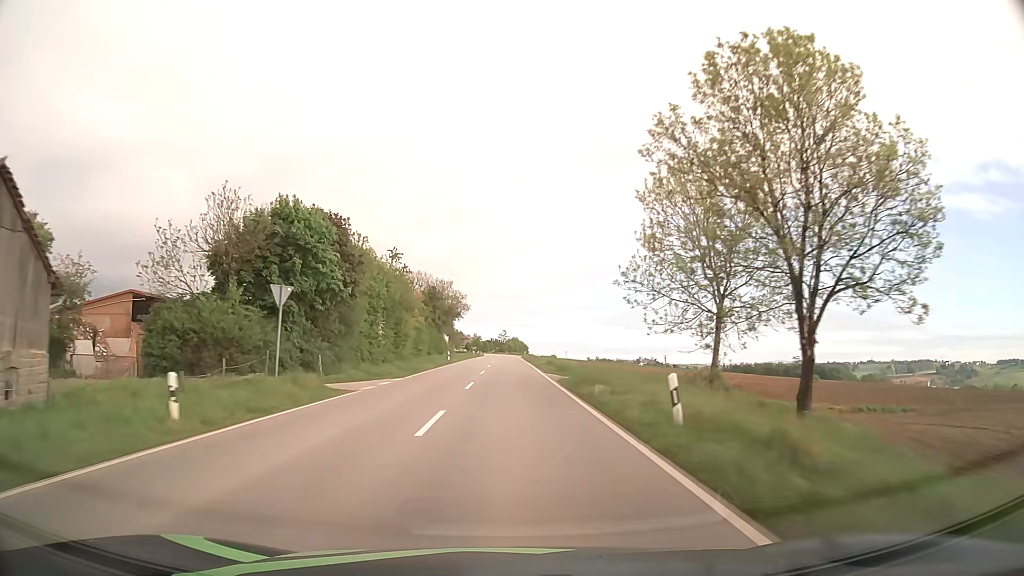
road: secondary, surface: asphalt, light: Day
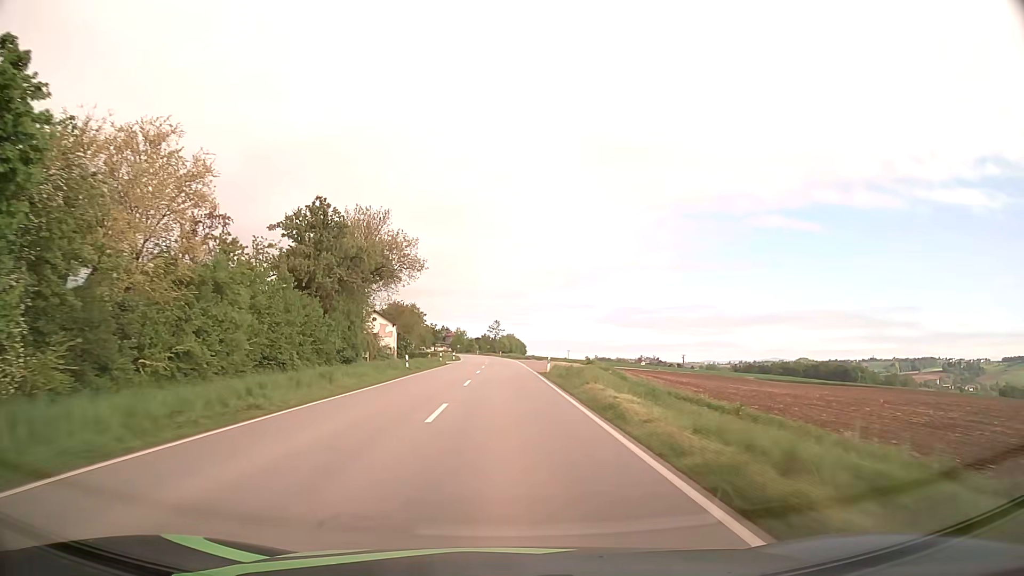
(+0.1, +70.3) m; +1°
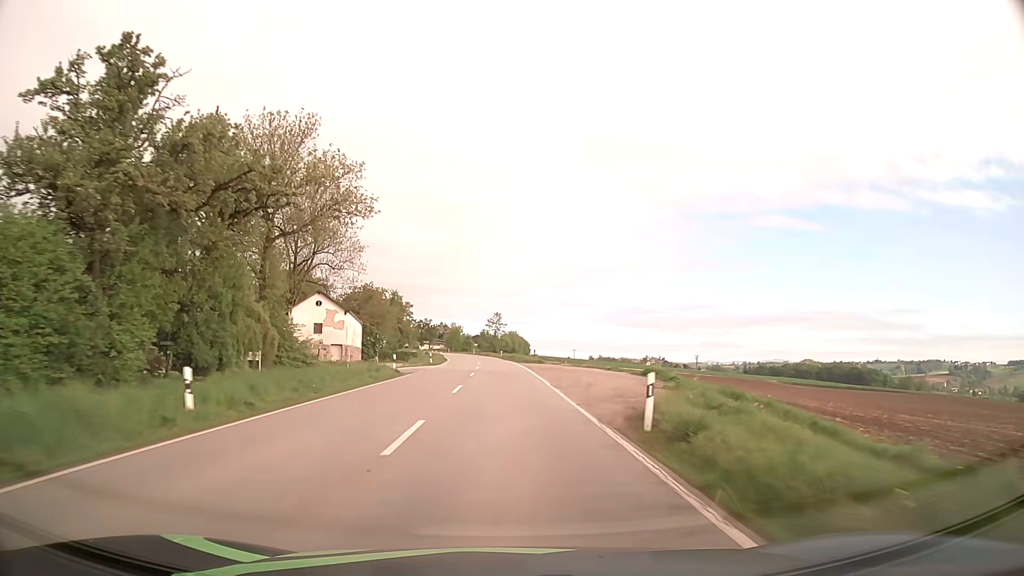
(-0.1, +28.1) m; 0°
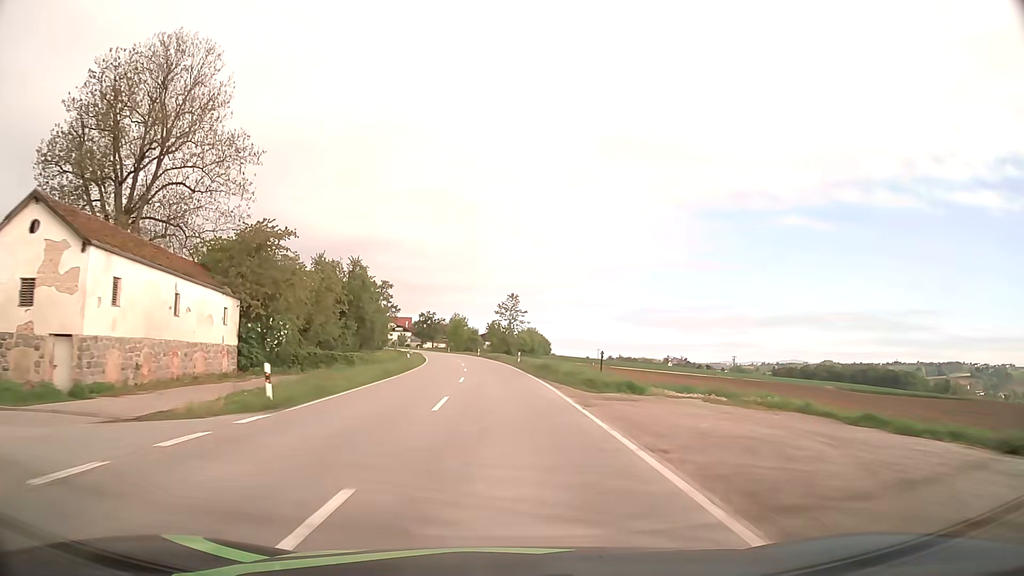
(-0.3, +42.3) m; -1°
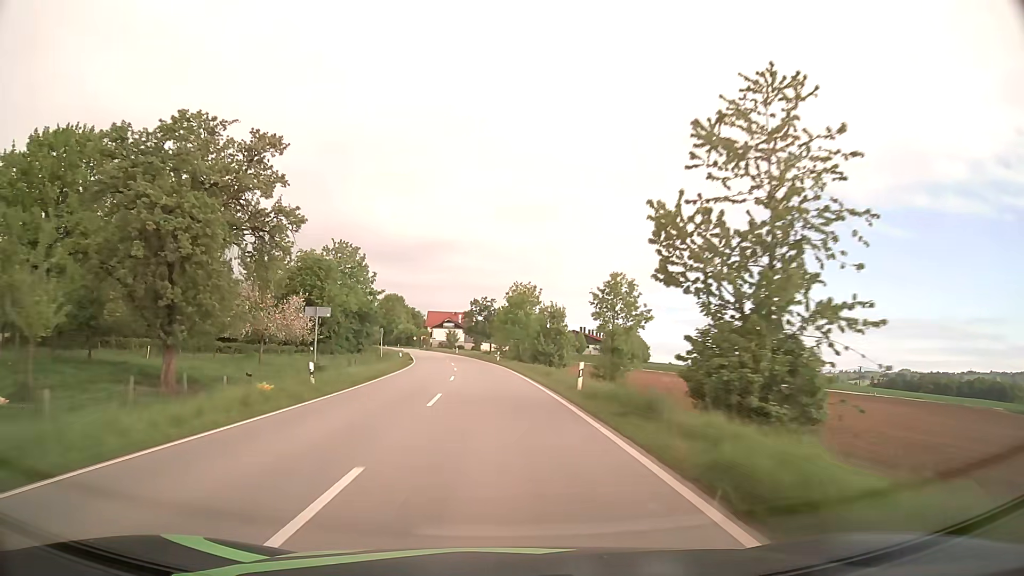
(-3.6, +70.9) m; -6°
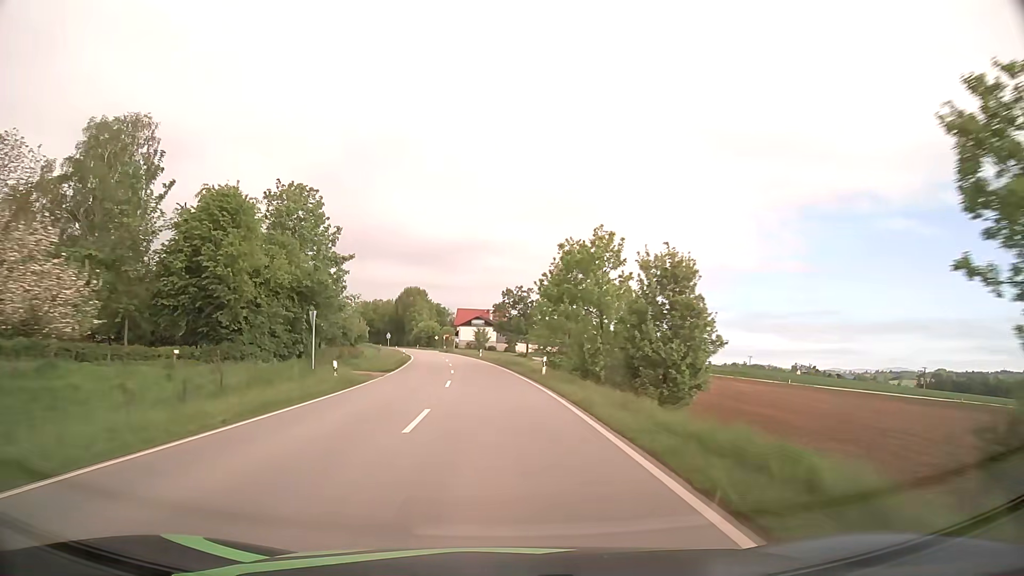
(-0.8, +28.7) m; -3°
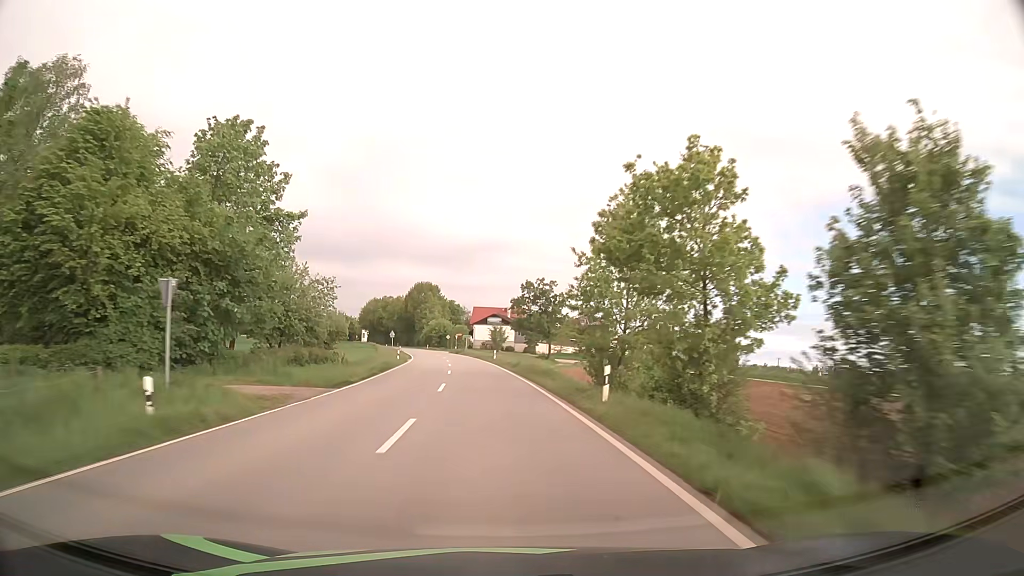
(-0.2, +14.5) m; -2°
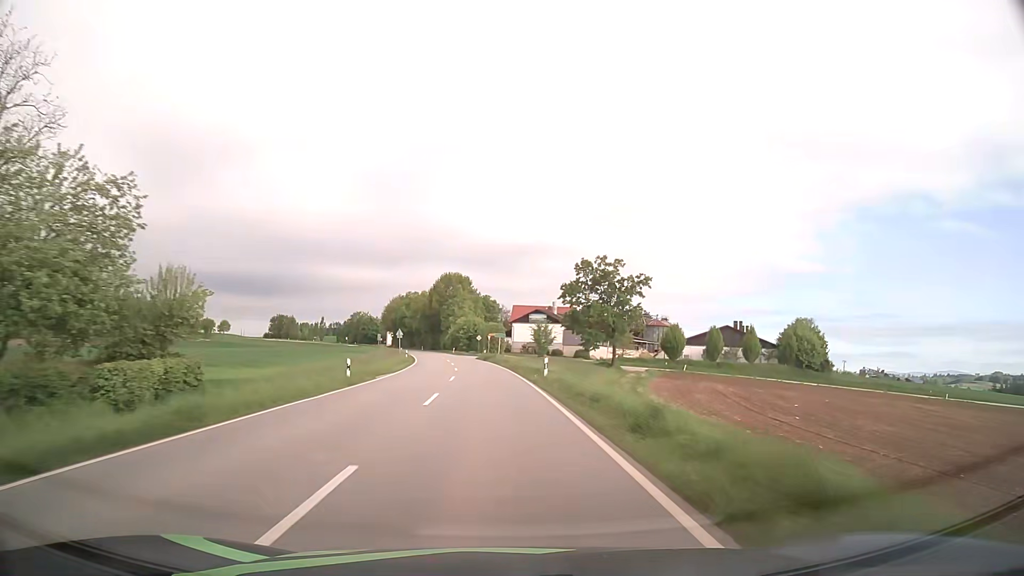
(-0.8, +29.0) m; -4°
(0, +10) (0, +20) (-1, +30) (-1, +40) (-2, +50) (-3, +60) (-4, +70) (-6, +80) (-7, +90) (-9, +99) m
